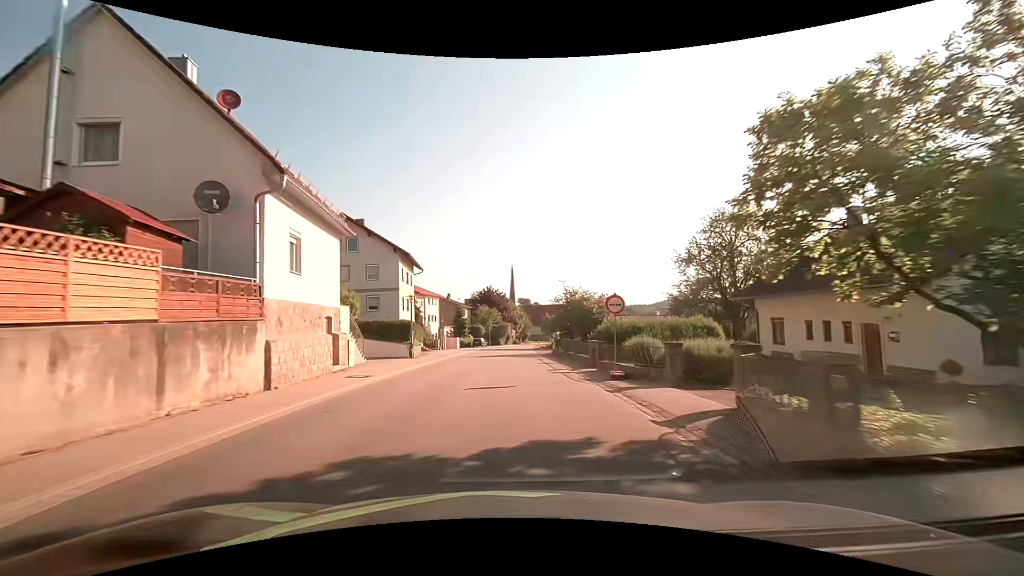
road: tertiary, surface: asphalt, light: Day
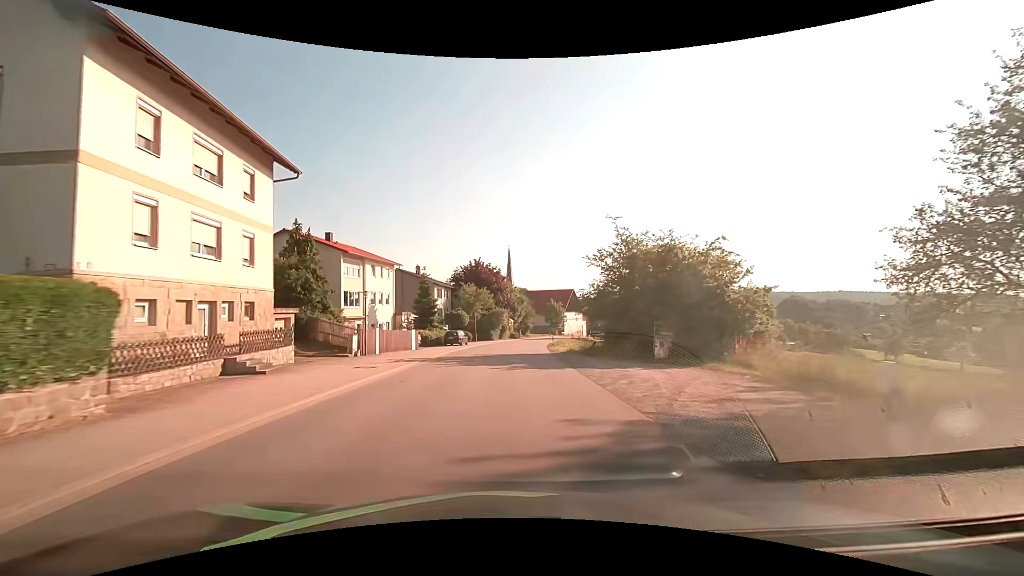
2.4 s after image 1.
(+0.2, +32.0) m; +1°
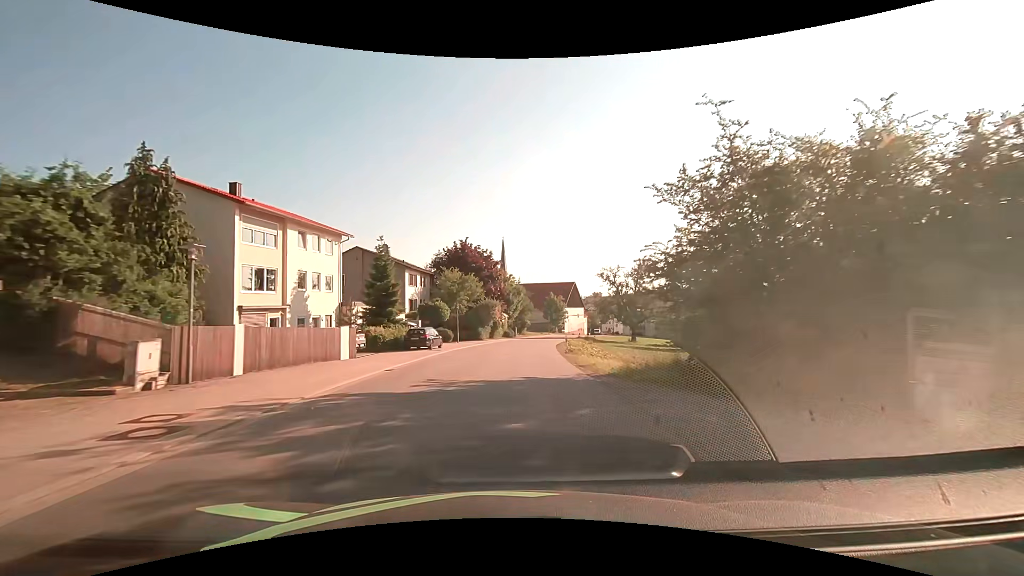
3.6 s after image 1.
(+0.1, +15.9) m; +1°
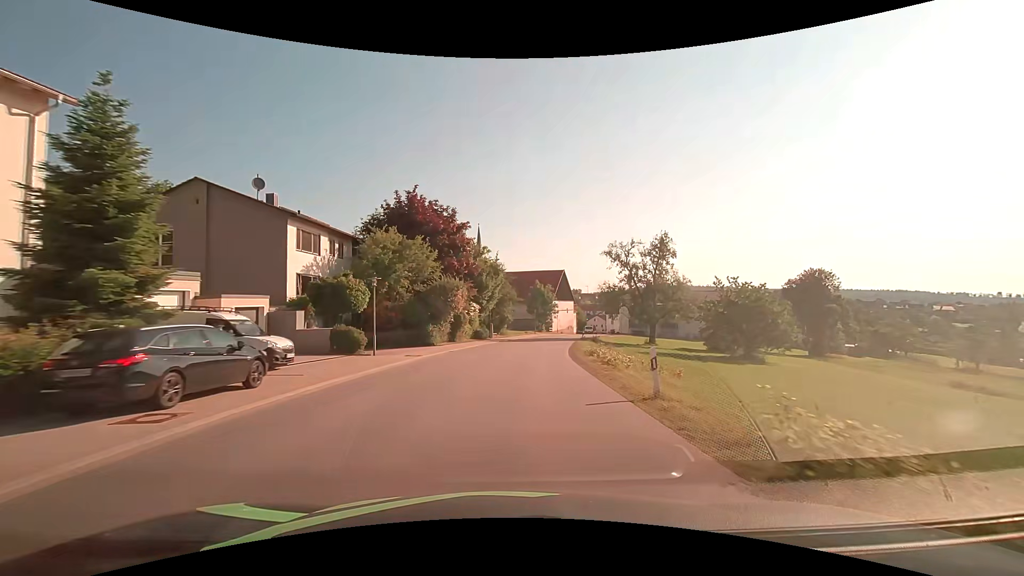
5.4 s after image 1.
(+0.4, +23.7) m; +3°
(0, +10) (+1, +20) (+2, +30) (+3, +40) (+5, +50) (+7, +59) (+9, +69) (+12, +79) (+14, +89) (+17, +98) m
